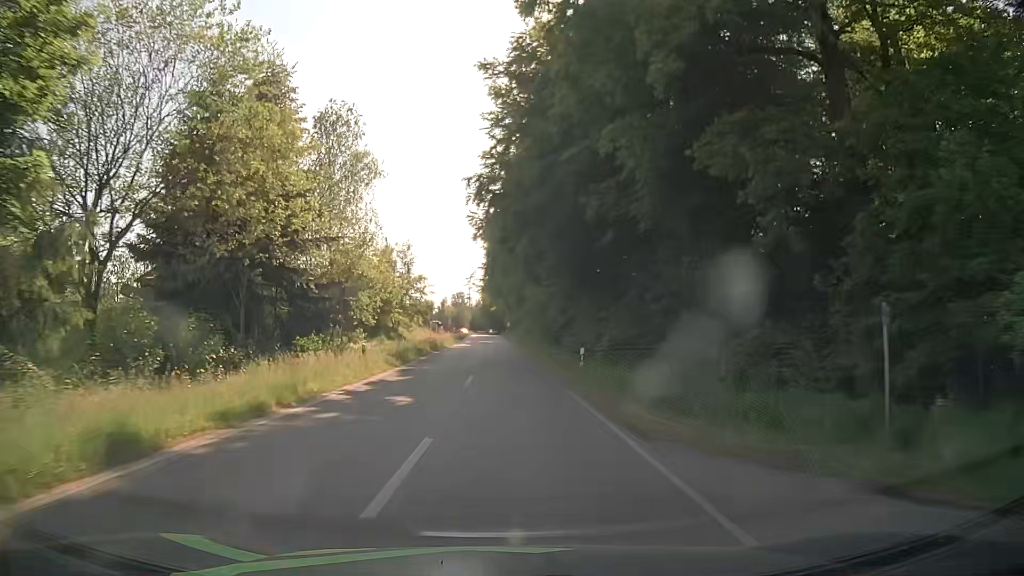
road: tertiary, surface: asphalt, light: Day
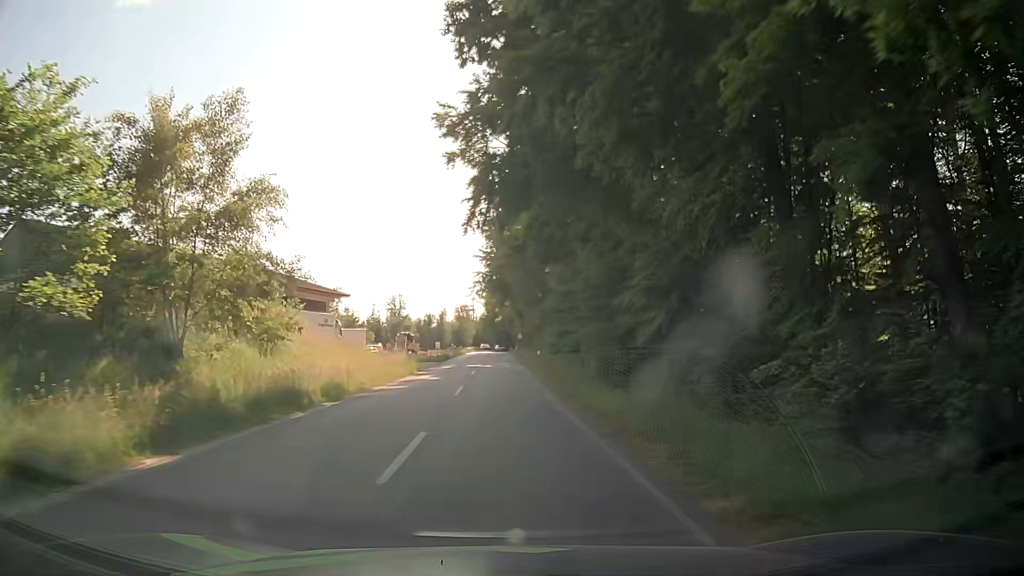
(-0.3, +35.8) m; -1°
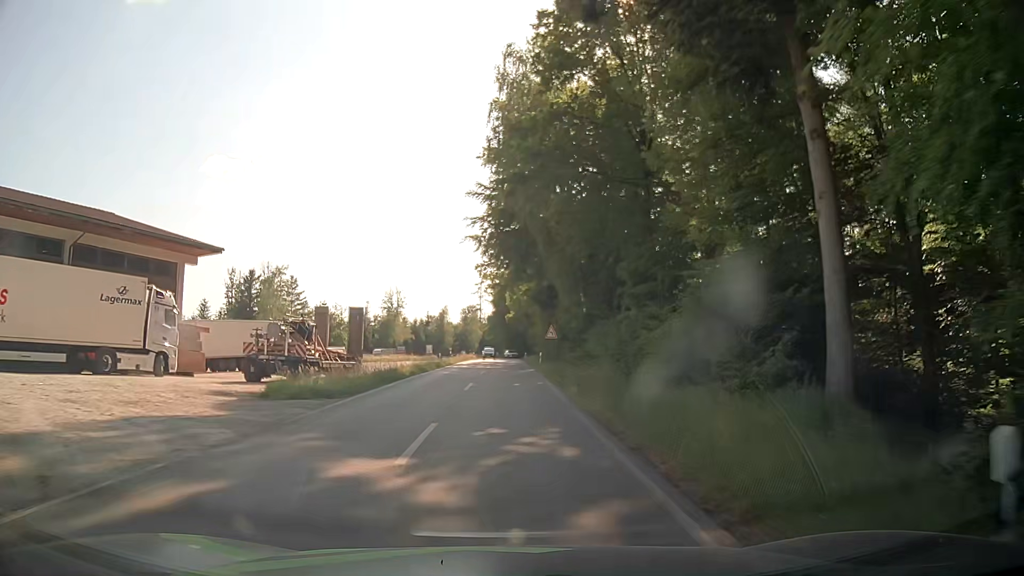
(-0.5, +35.9) m; -1°
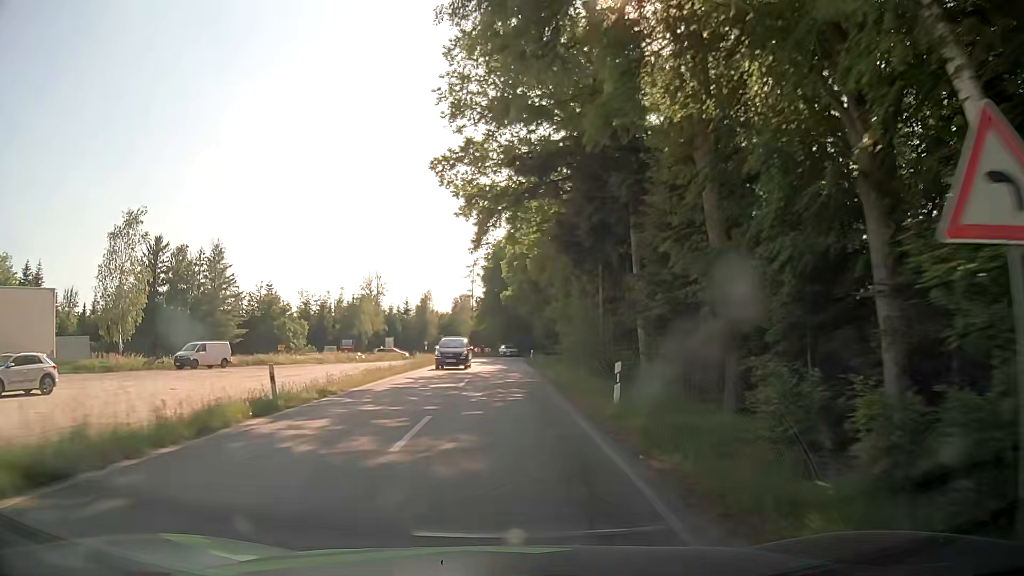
(-0.1, +36.0) m; 0°
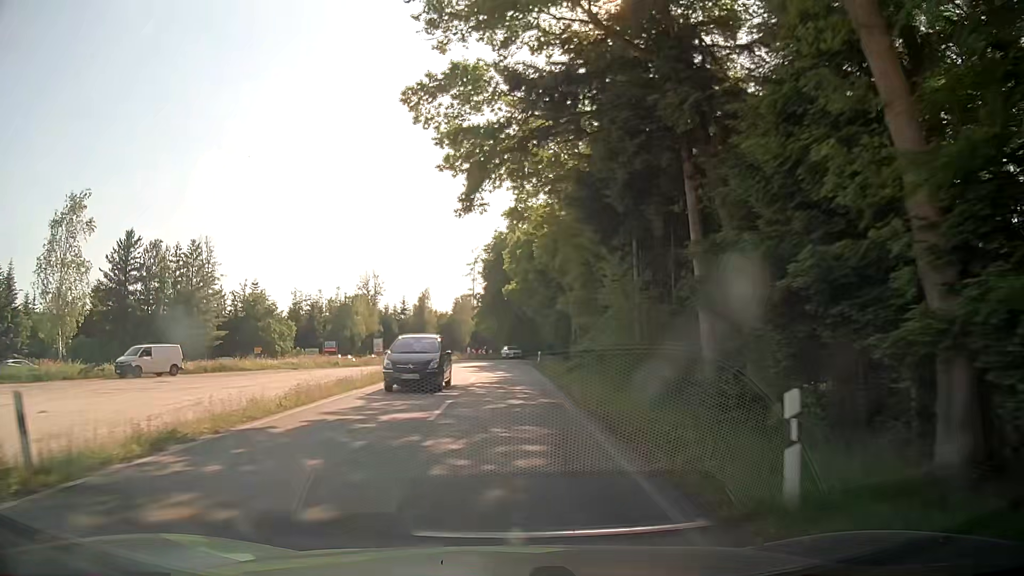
(0.0, +8.6) m; -1°
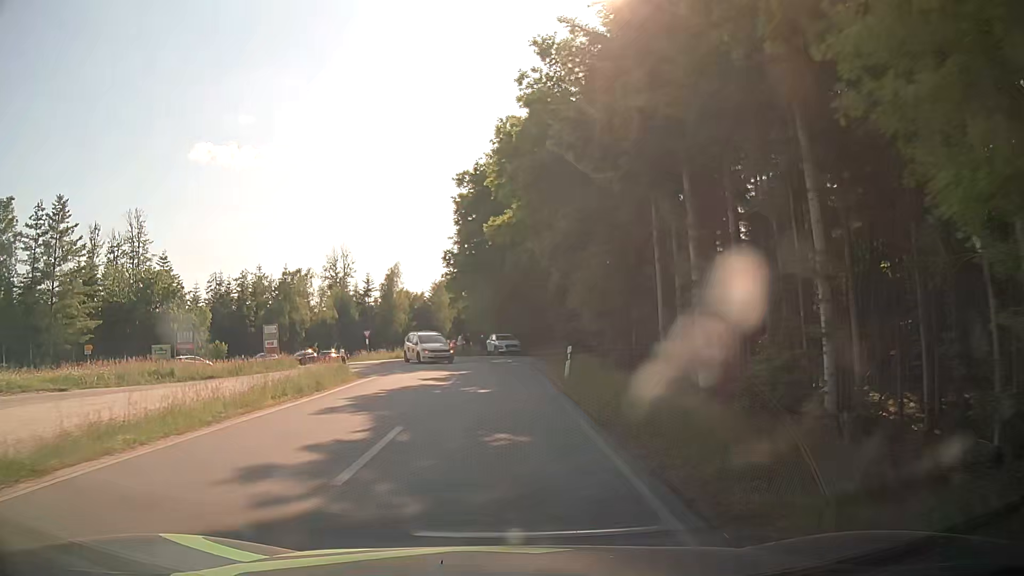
(+0.7, +29.8) m; +1°
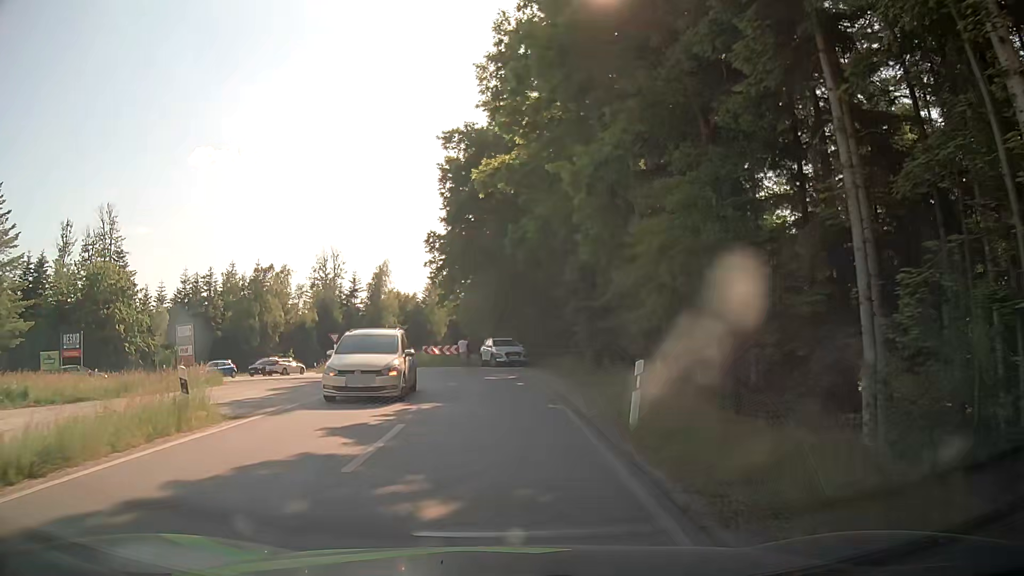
(0.0, +11.1) m; 0°
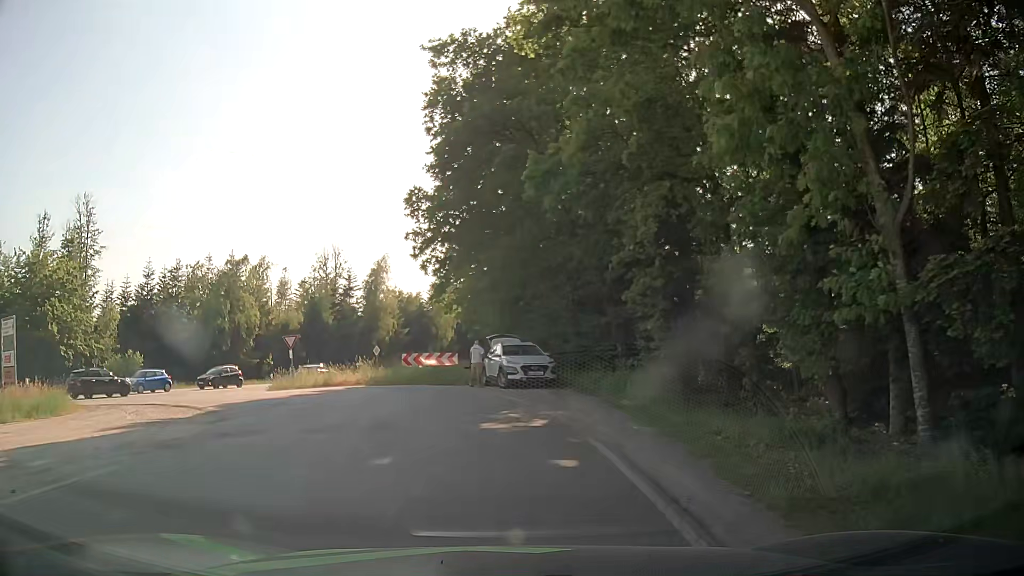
(-0.1, +12.7) m; -1°
